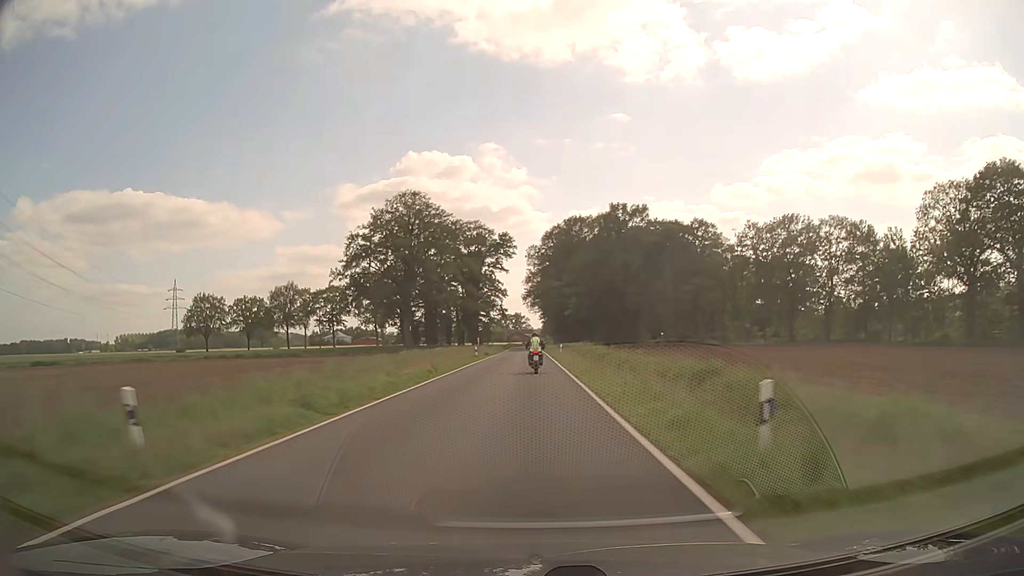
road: secondary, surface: asphalt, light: Day
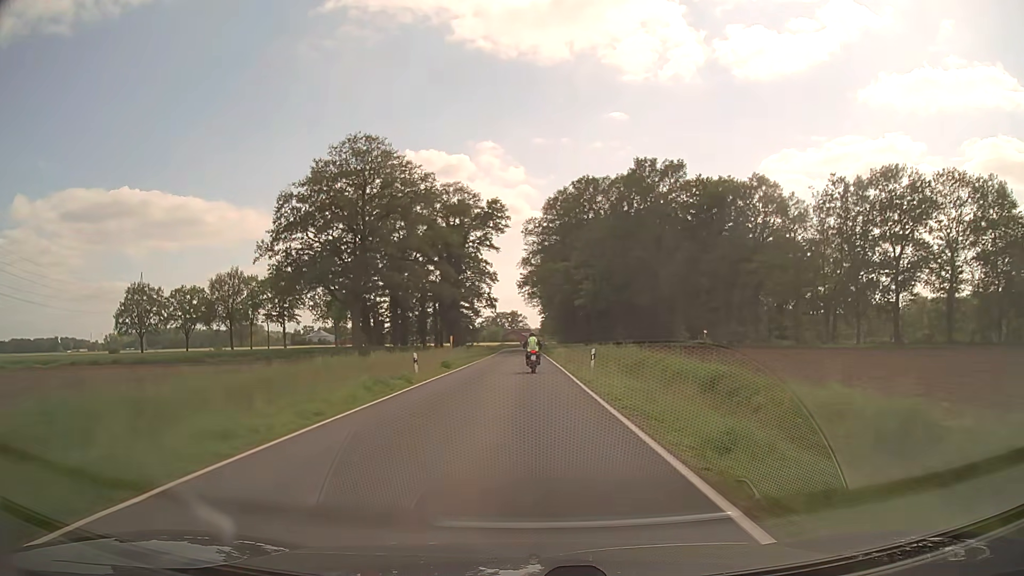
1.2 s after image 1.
(0.0, +29.9) m; 0°
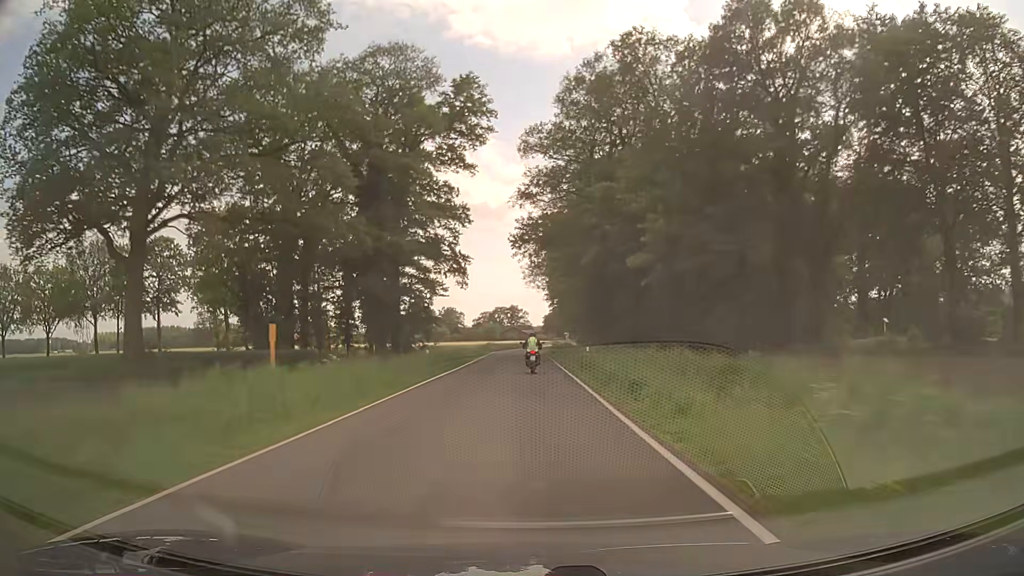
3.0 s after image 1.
(+0.1, +45.1) m; 0°
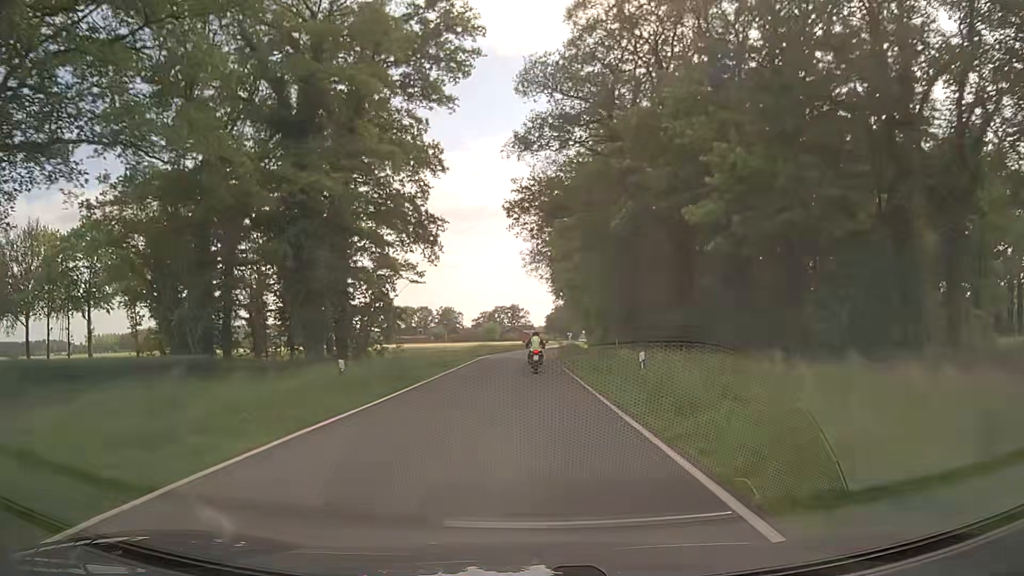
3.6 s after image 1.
(0.0, +15.1) m; 0°
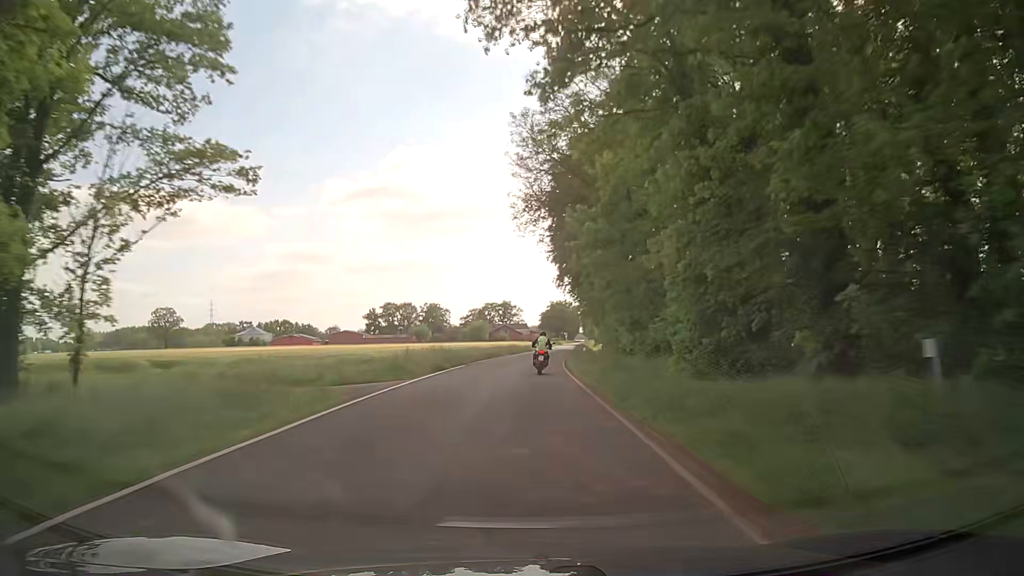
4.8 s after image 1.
(0.0, +30.2) m; 0°
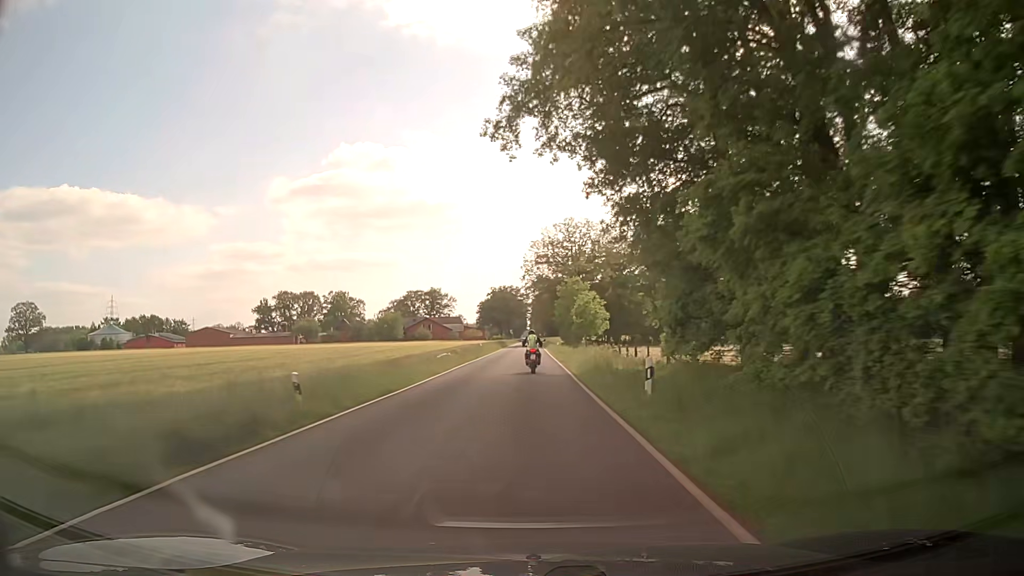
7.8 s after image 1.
(+3.9, +74.0) m; +5°
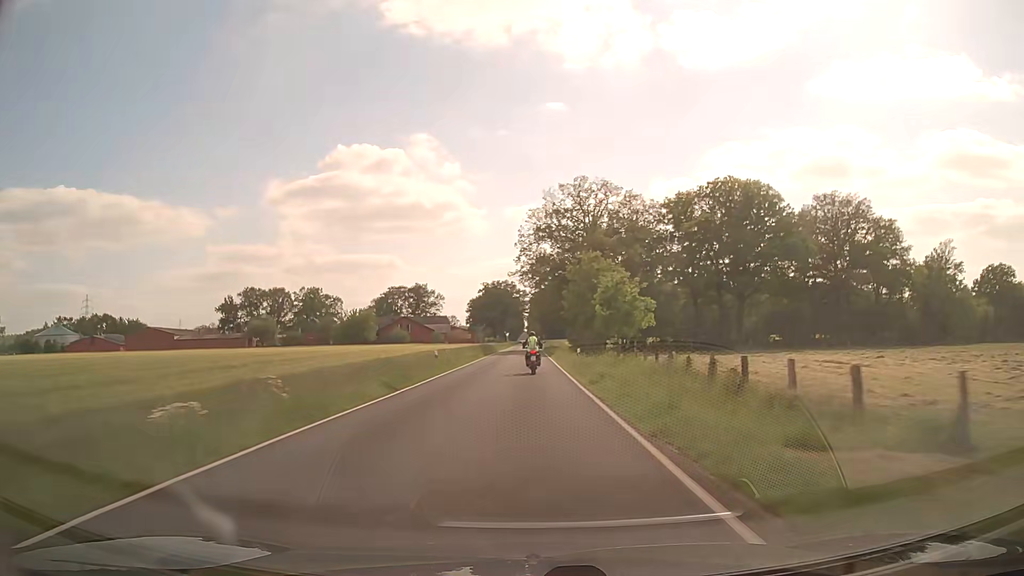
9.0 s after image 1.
(+0.1, +29.2) m; 0°
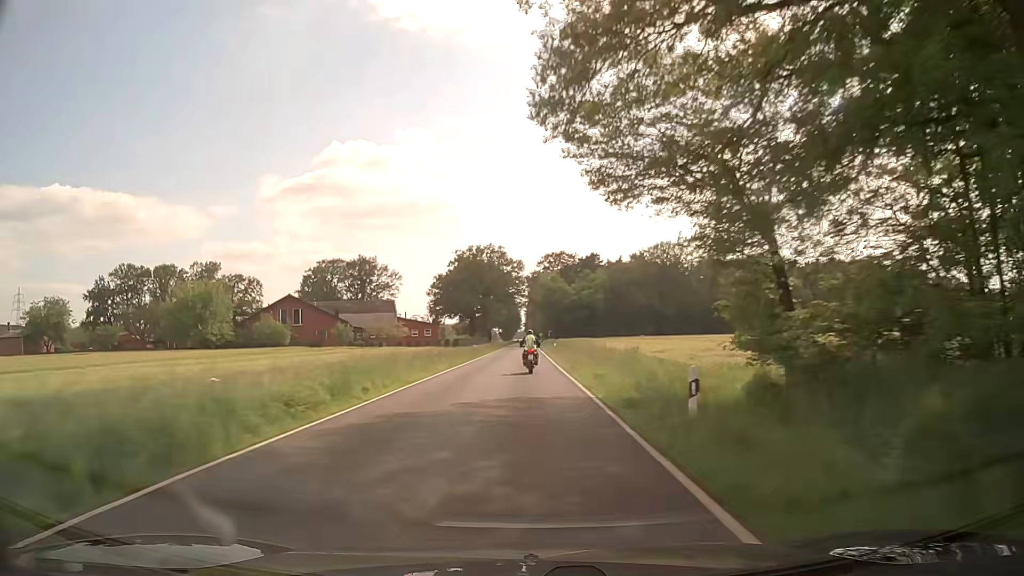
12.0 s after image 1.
(-0.1, +74.0) m; 0°
(0, +10) (0, +20) (0, +30) (0, +40) (0, +50) (0, +60) (0, +70) (0, +80) (0, +90) (0, +100) m
